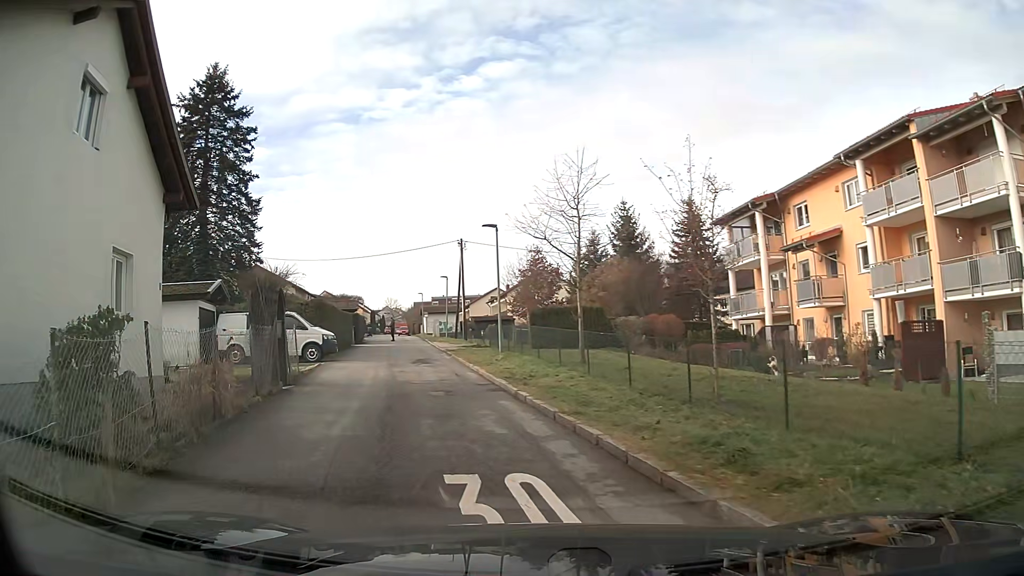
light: Day
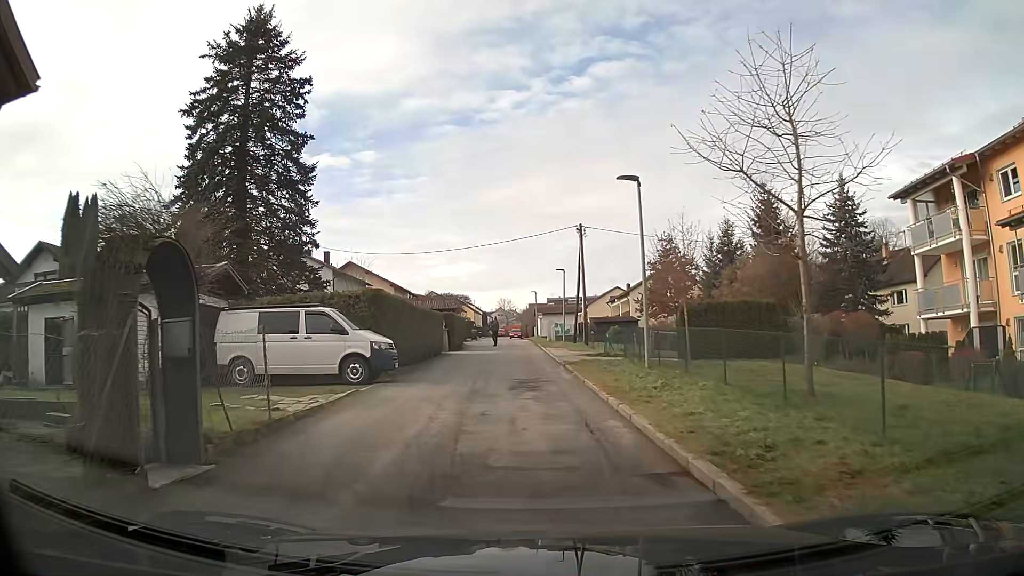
(-0.9, +9.2) m; -9°
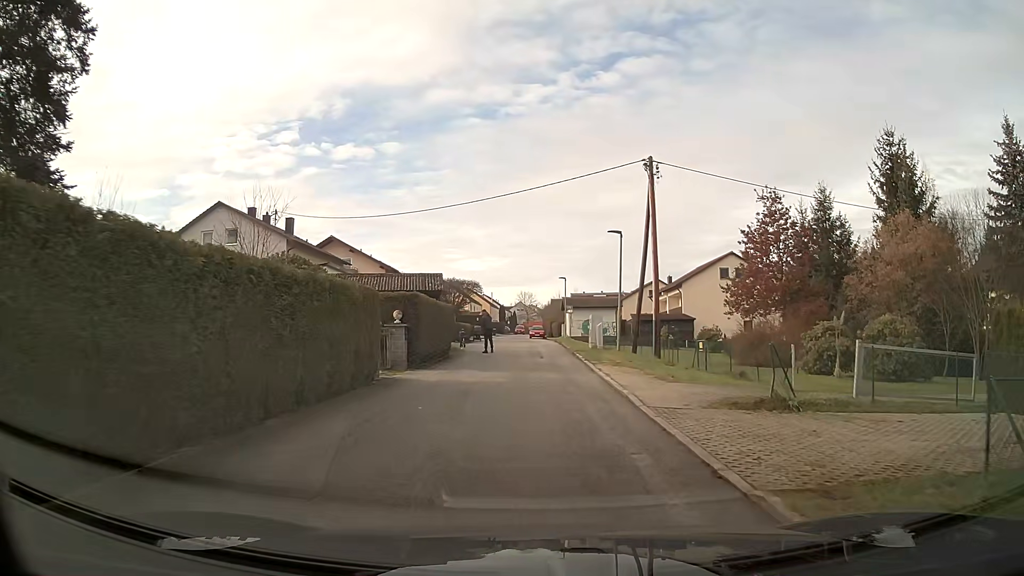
(-0.3, +18.5) m; -1°
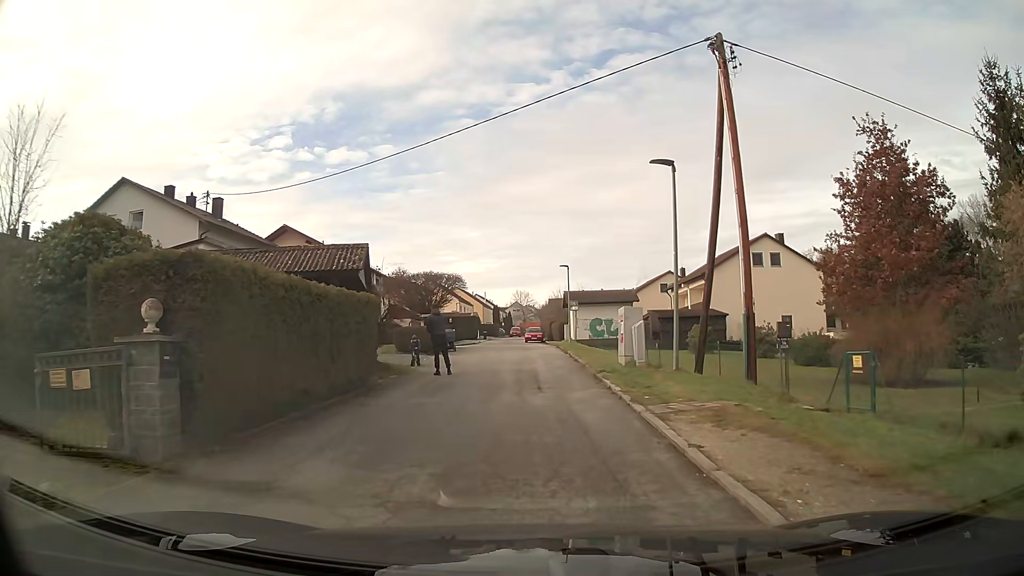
(0.0, +12.4) m; -1°
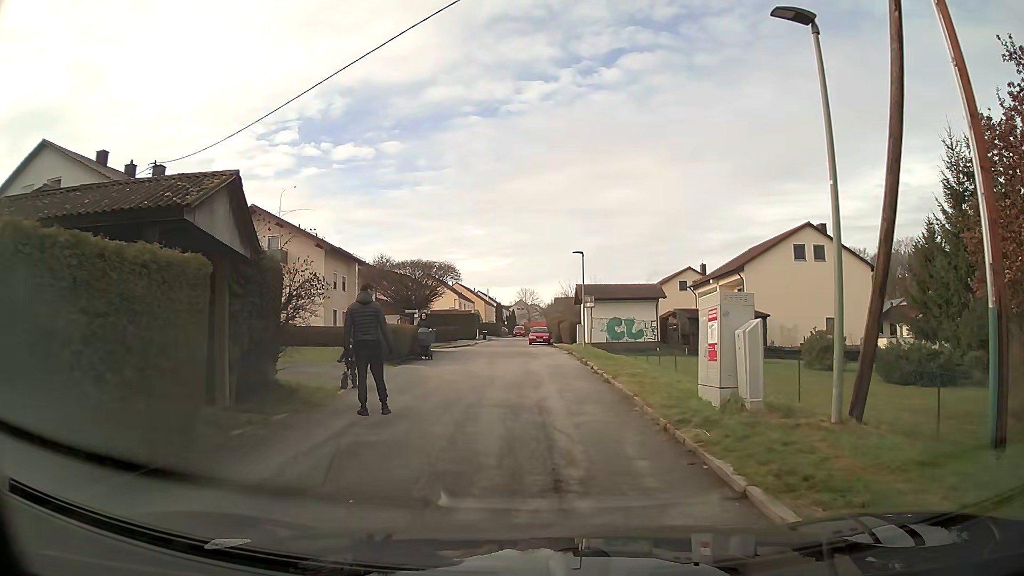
(0.0, +8.6) m; 0°
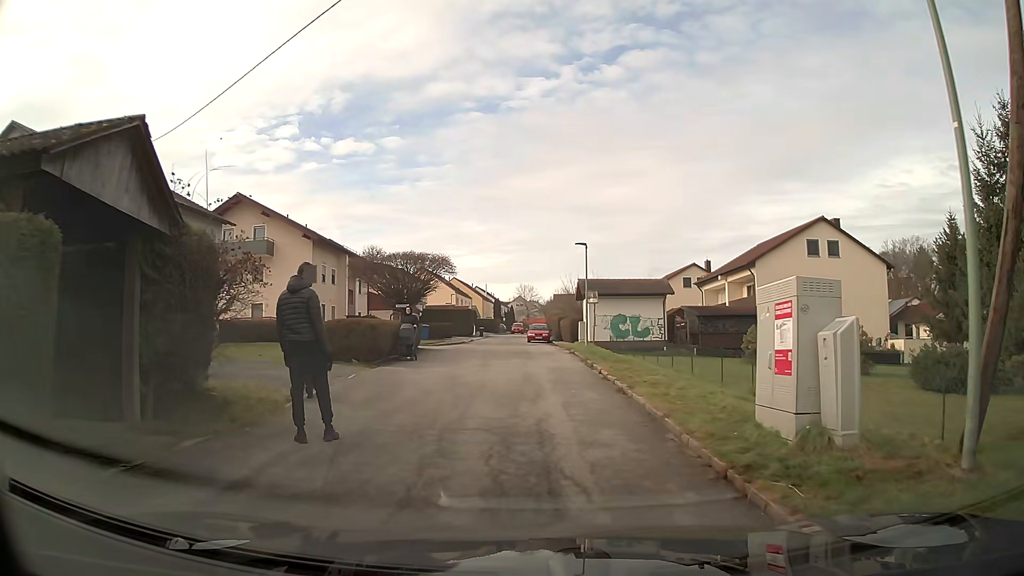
(0.0, +2.7) m; 0°
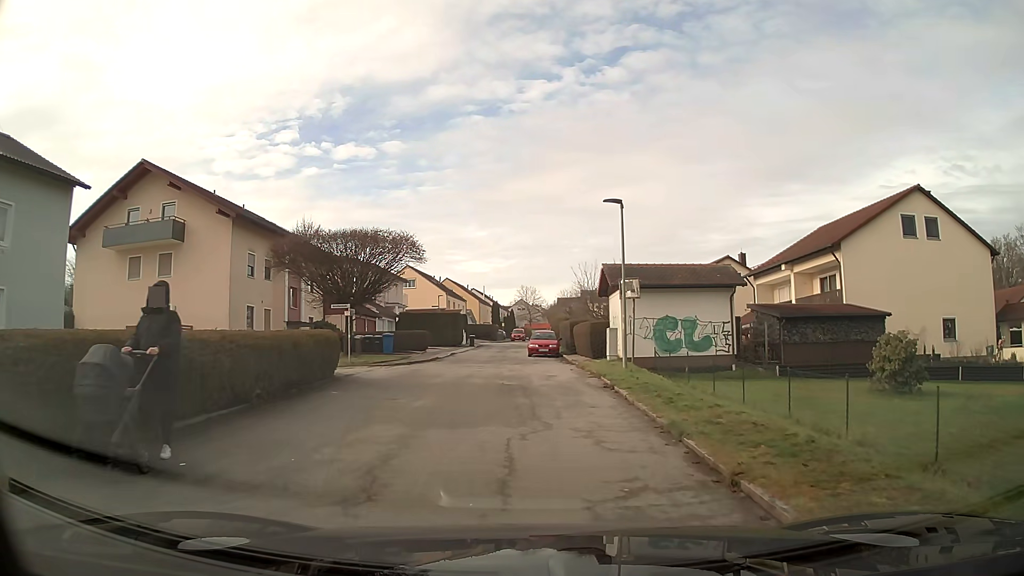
(+0.1, +13.7) m; 0°
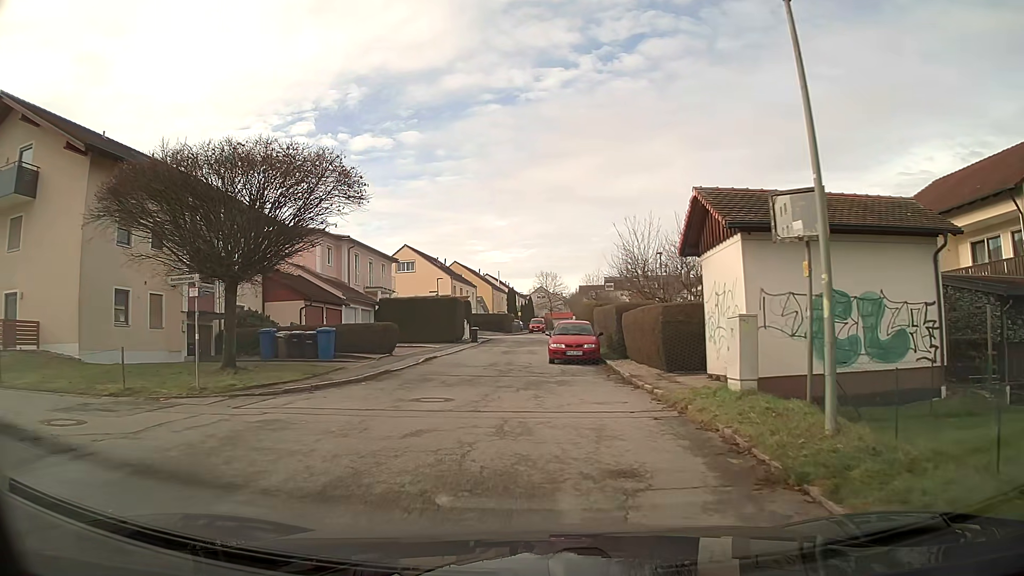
(-0.2, +14.1) m; -3°
(-1, +10) (-1, +20) (0, +30) (+1, +40) (+2, +50) (+2, +60) (-6, +65) (-16, +68) (-25, +70) (-35, +73) m
